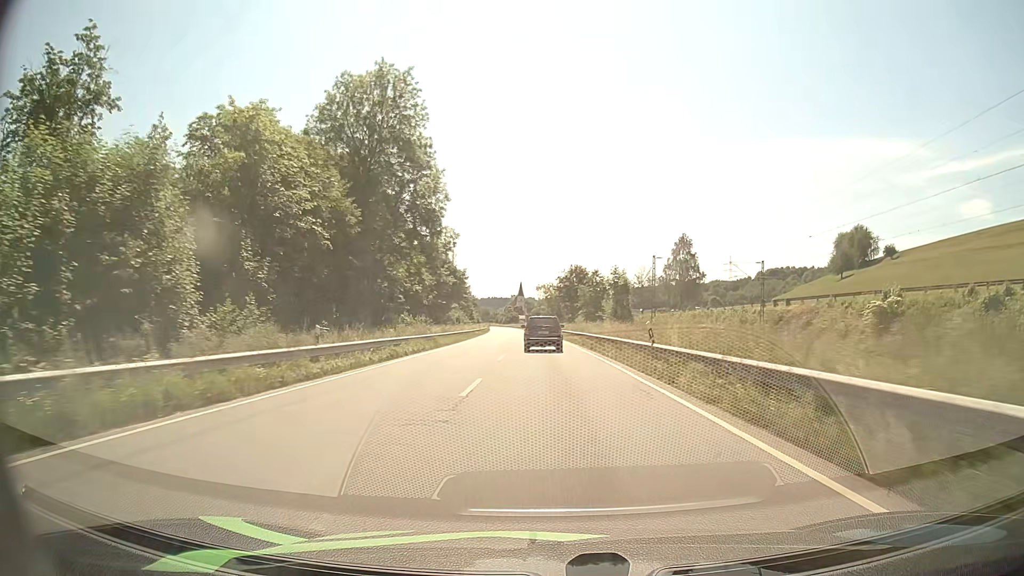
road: primary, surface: asphalt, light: Day
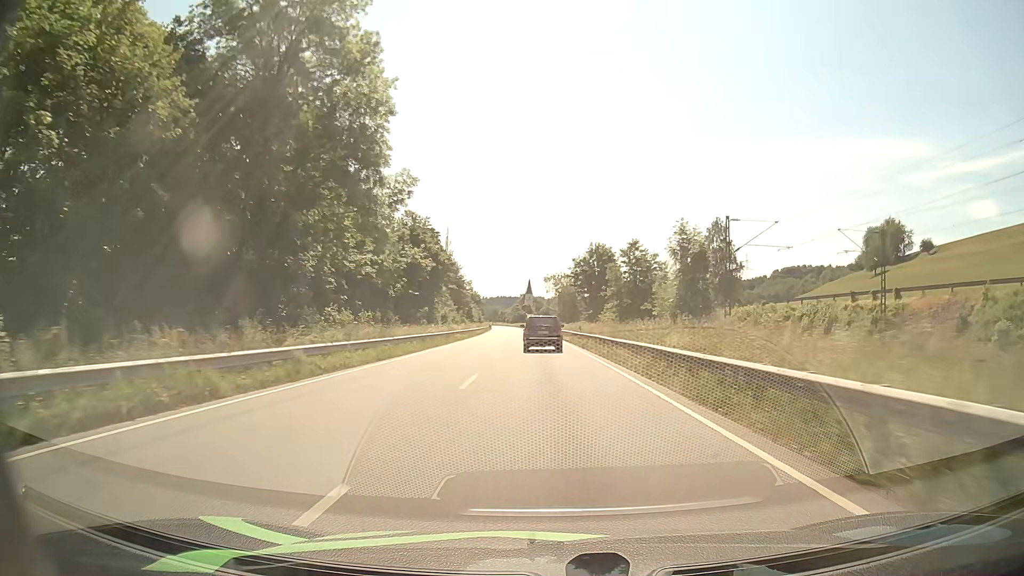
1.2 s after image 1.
(-0.2, +23.4) m; -1°
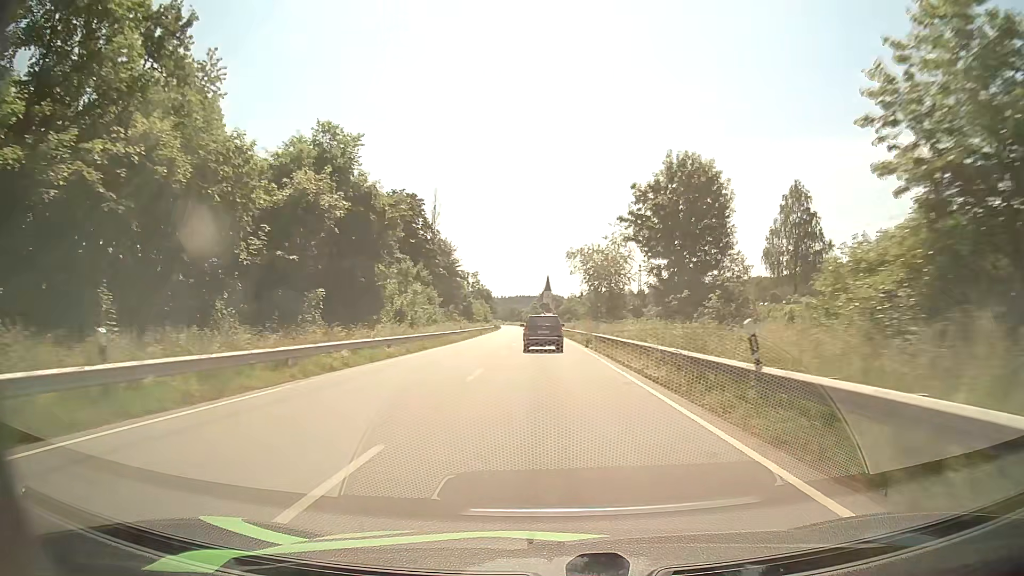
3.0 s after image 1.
(-0.4, +35.0) m; -2°
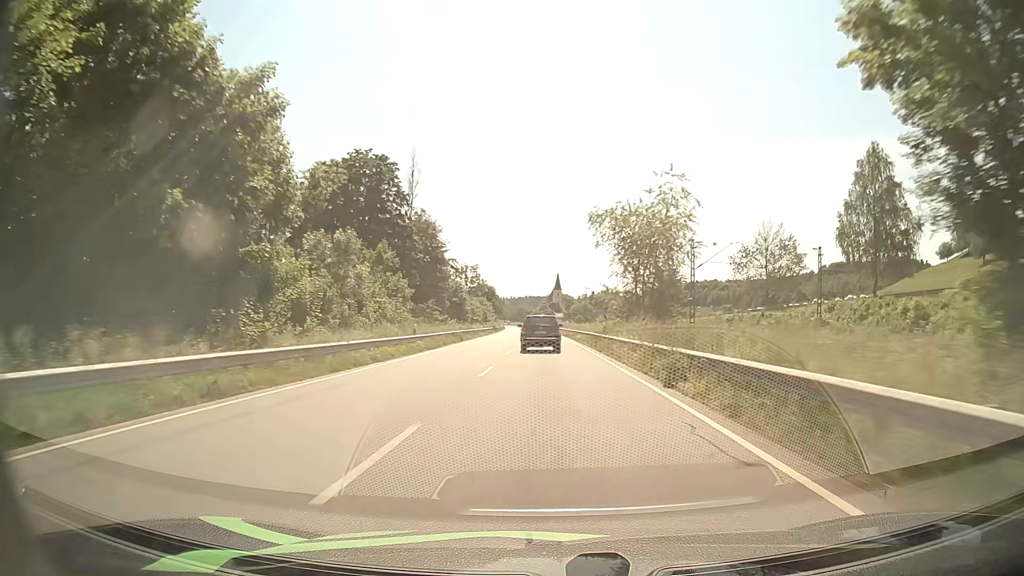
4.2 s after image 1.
(-0.2, +23.1) m; -1°
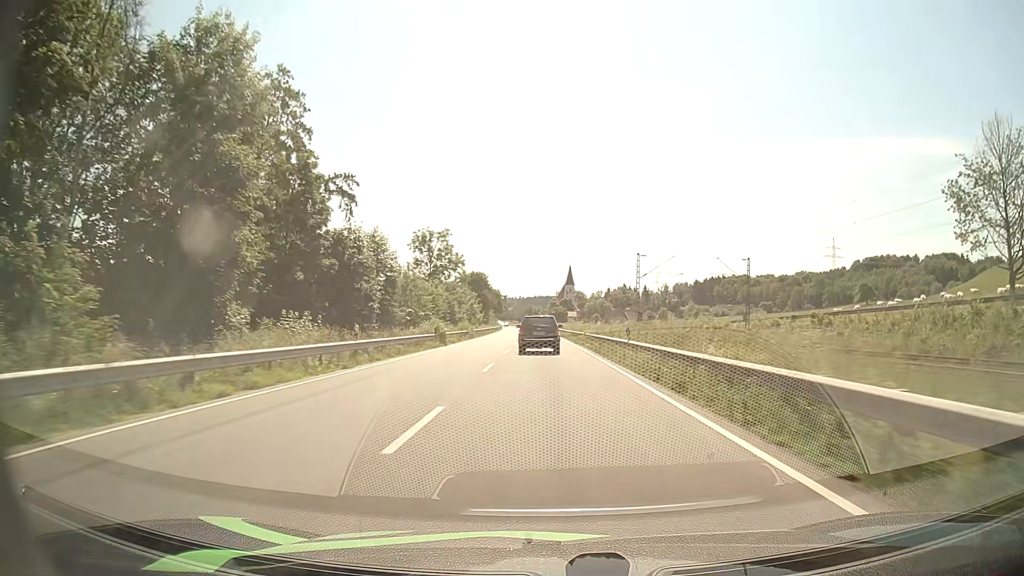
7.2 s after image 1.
(-0.6, +58.6) m; -1°
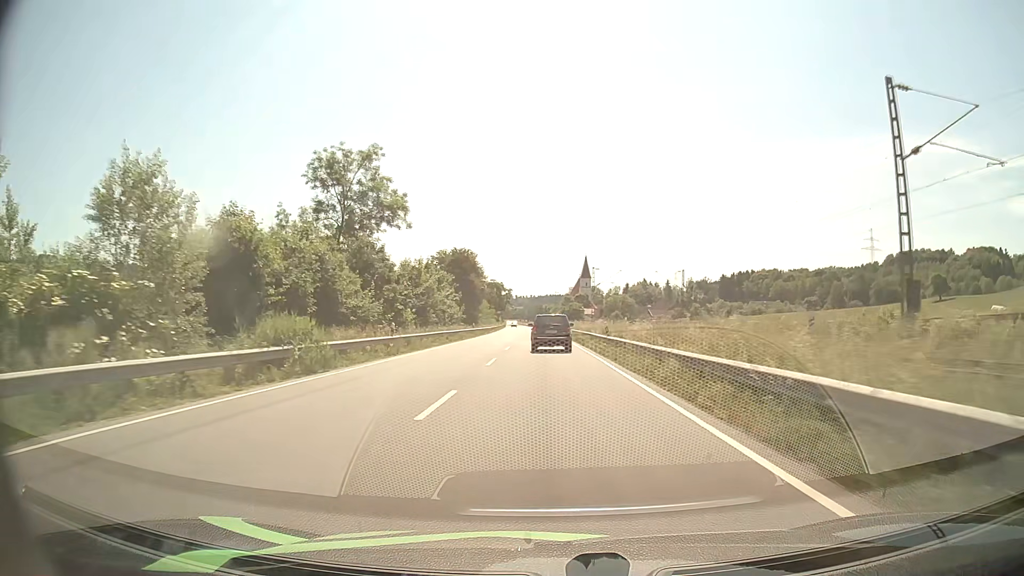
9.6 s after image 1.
(-0.5, +45.9) m; -1°
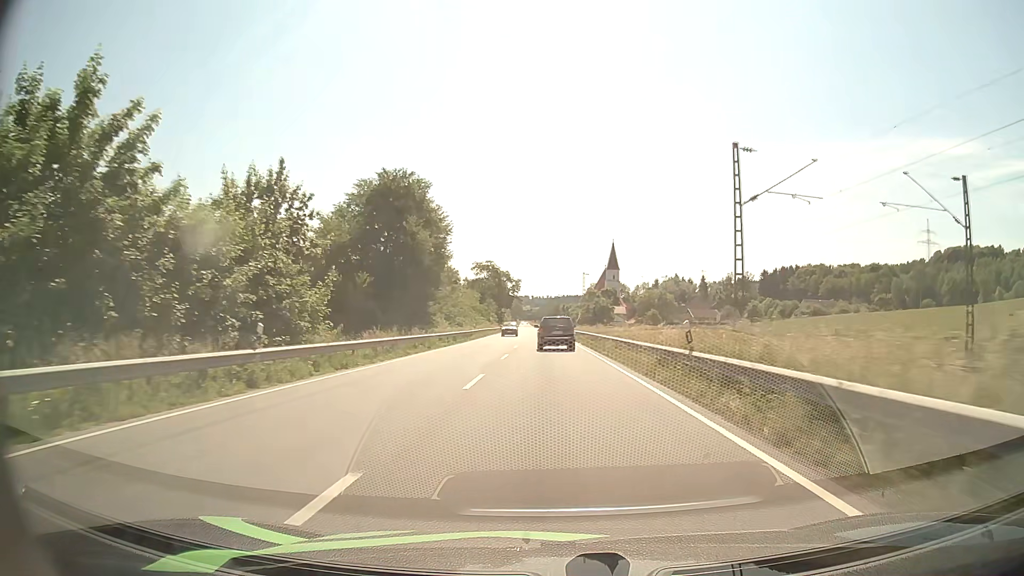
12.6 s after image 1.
(-0.8, +55.9) m; -1°
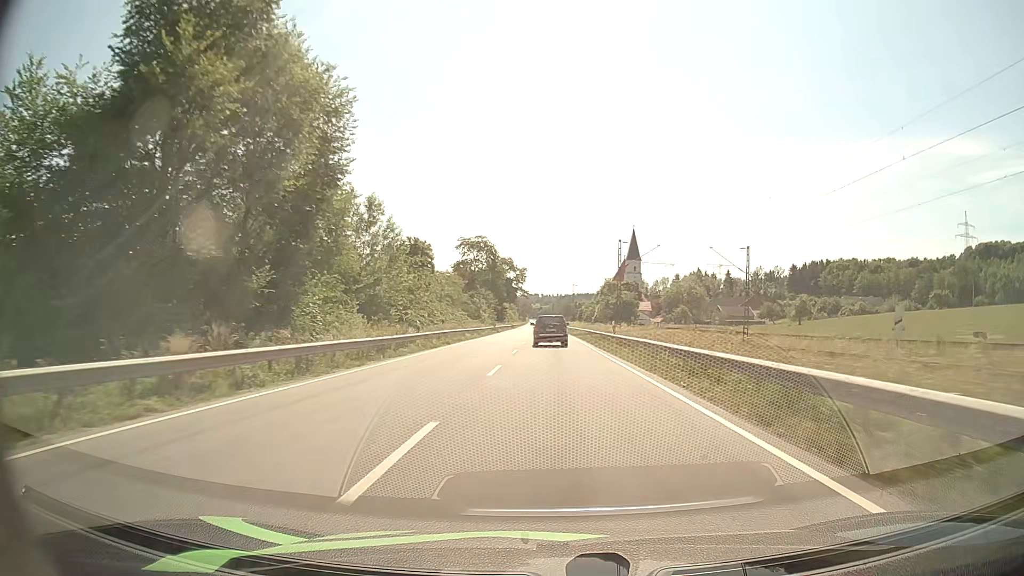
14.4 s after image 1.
(-0.3, +33.1) m; -1°
(0, +10) (0, +20) (0, +30) (0, +40) (0, +50) (0, +60) (0, +70) (0, +80) (0, +90) (0, +100) m
